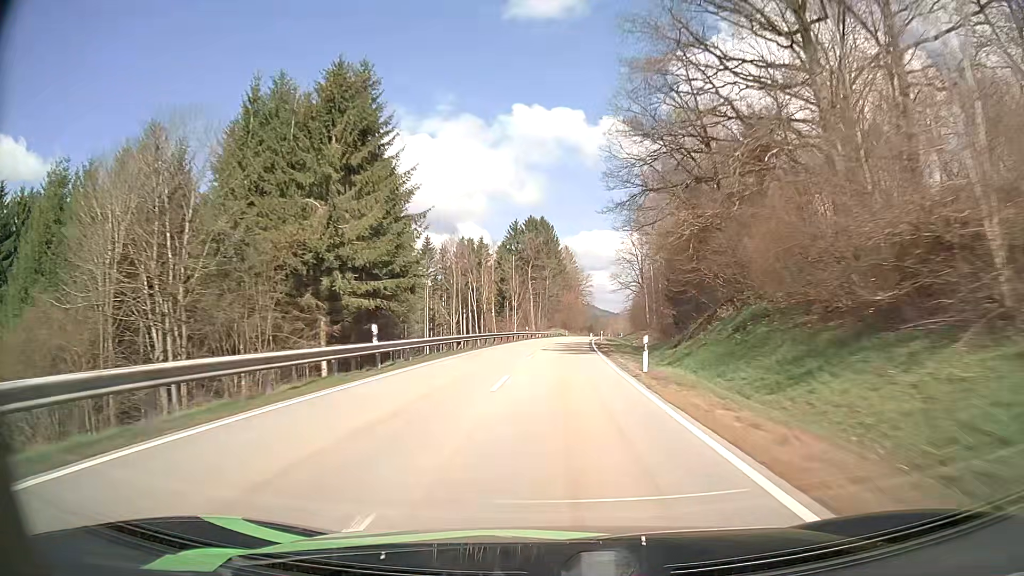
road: secondary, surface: asphalt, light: Day
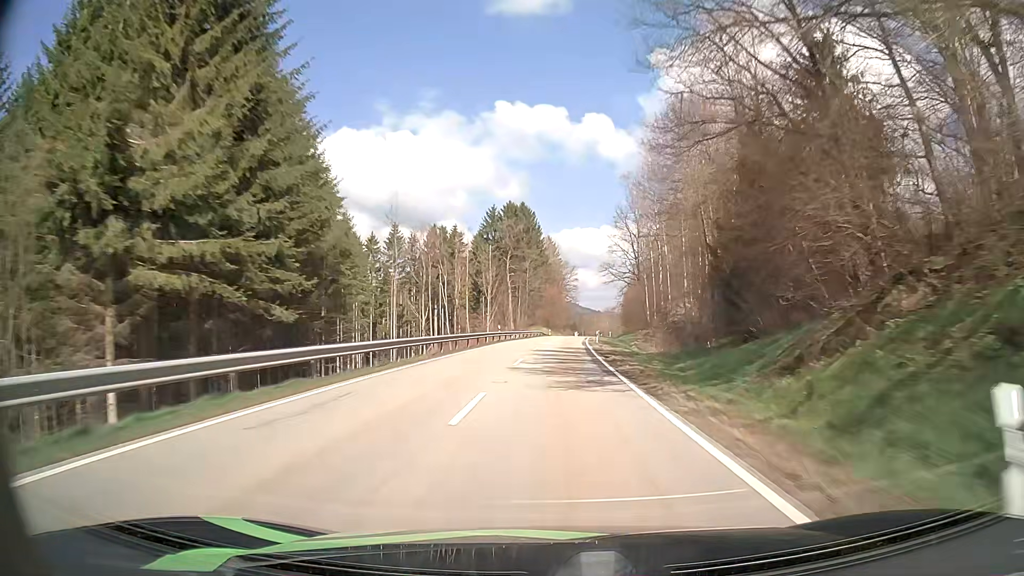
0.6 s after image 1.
(+0.2, +17.1) m; +2°
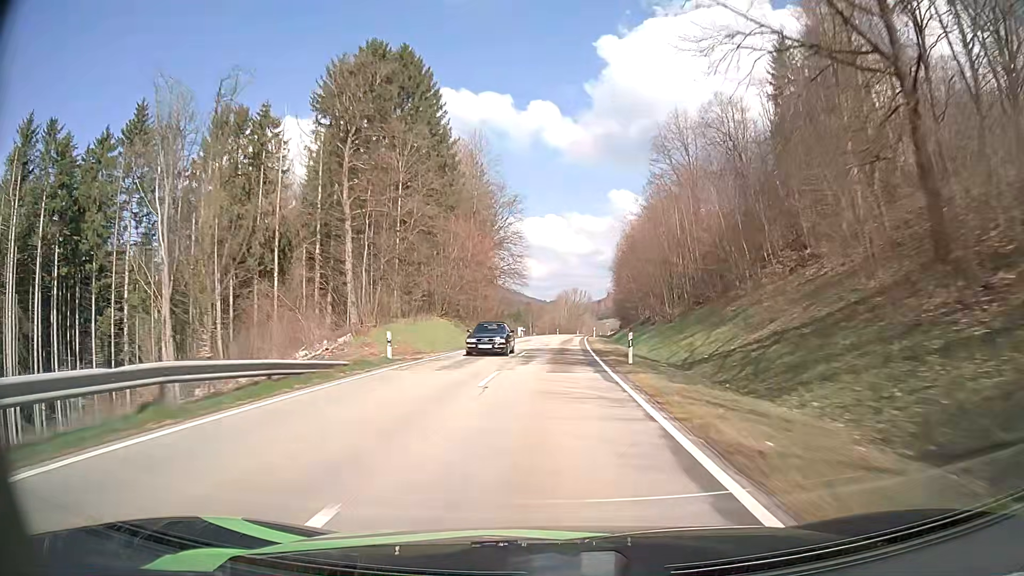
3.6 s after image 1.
(+3.7, +86.0) m; +4°
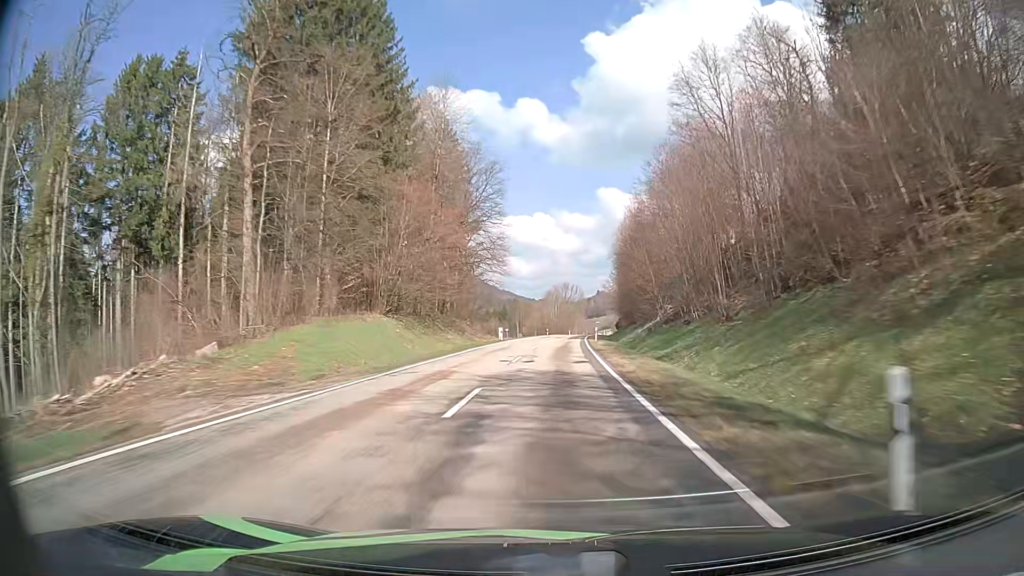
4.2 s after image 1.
(+0.2, +17.3) m; +1°
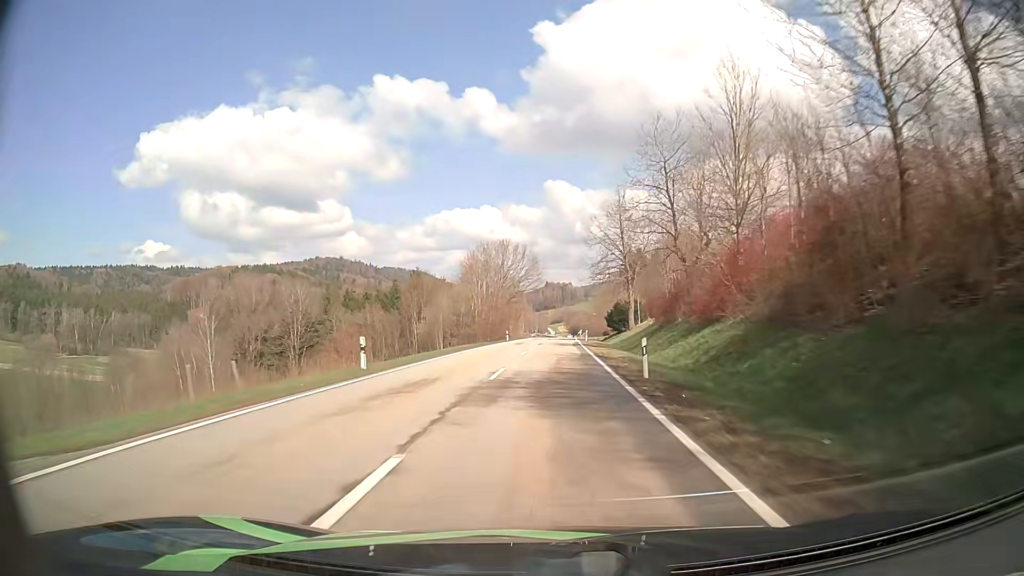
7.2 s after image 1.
(+3.2, +87.0) m; +4°
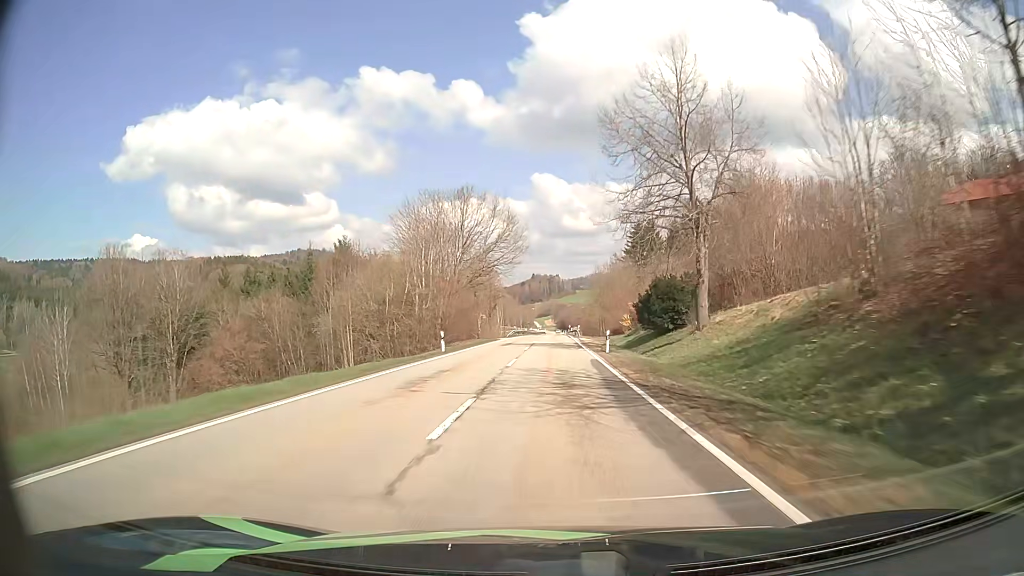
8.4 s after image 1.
(+0.3, +35.3) m; +1°
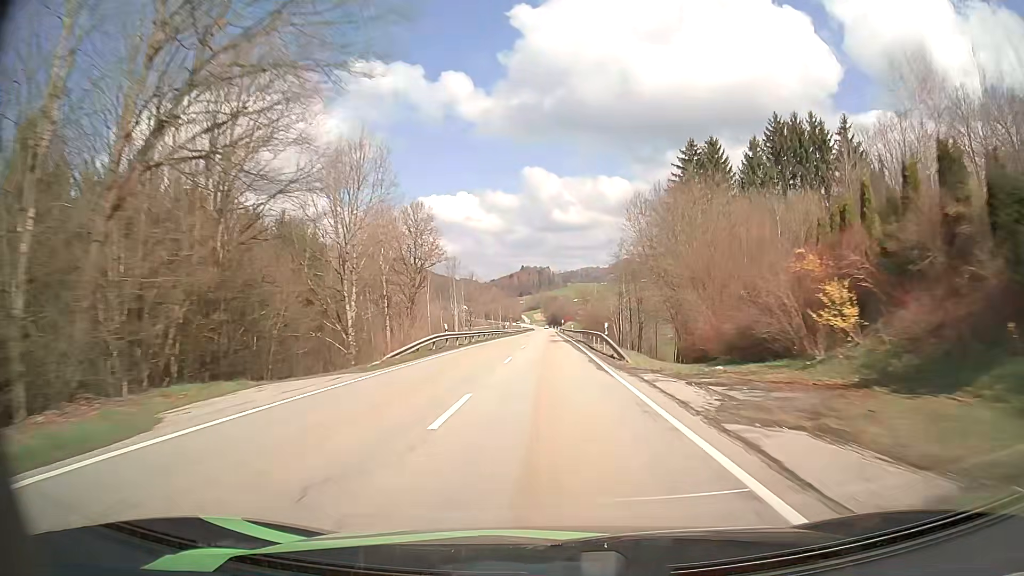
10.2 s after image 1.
(+0.6, +52.5) m; +1°
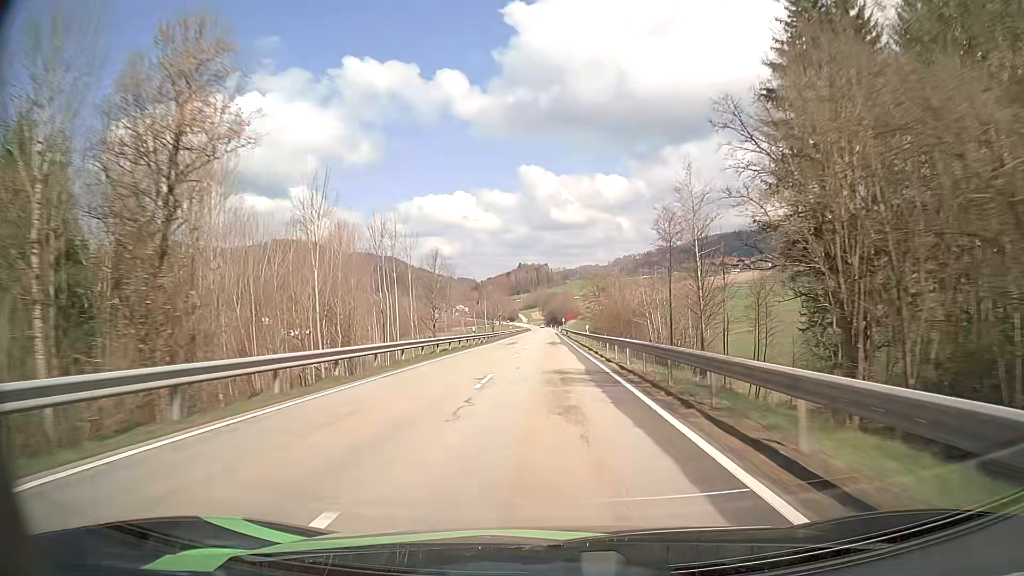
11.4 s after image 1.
(+0.2, +34.8) m; 0°
(0, +10) (0, +20) (0, +30) (0, +40) (0, +50) (0, +60) (0, +70) (0, +80) (0, +90) (0, +100) m
